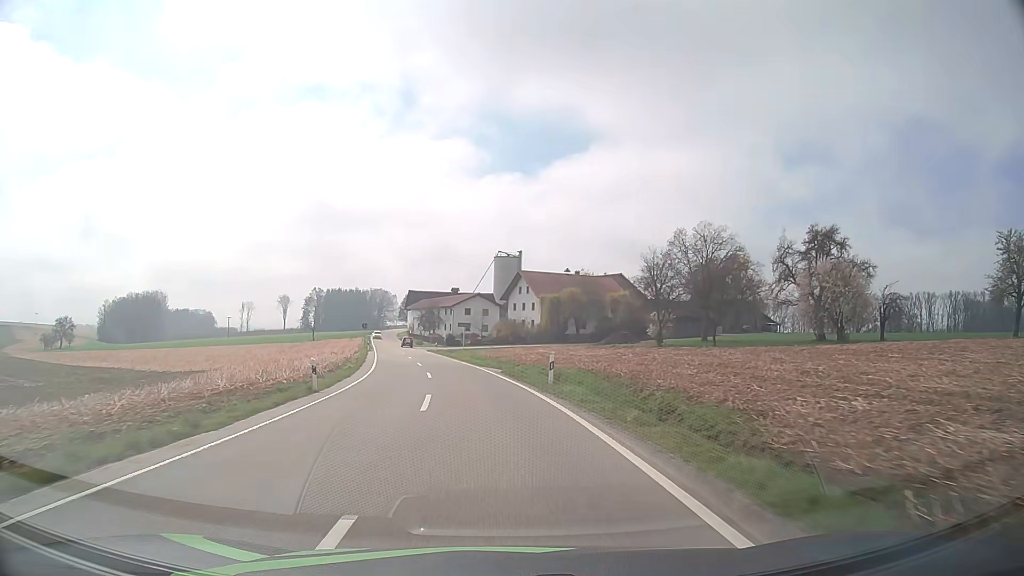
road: tertiary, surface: asphalt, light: Day
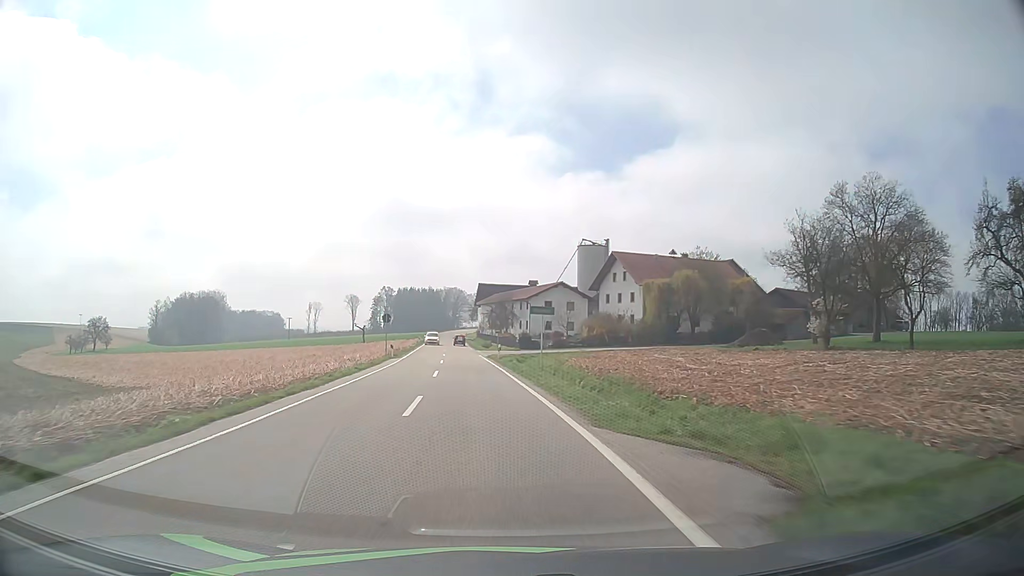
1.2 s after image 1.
(-1.5, +25.9) m; -7°
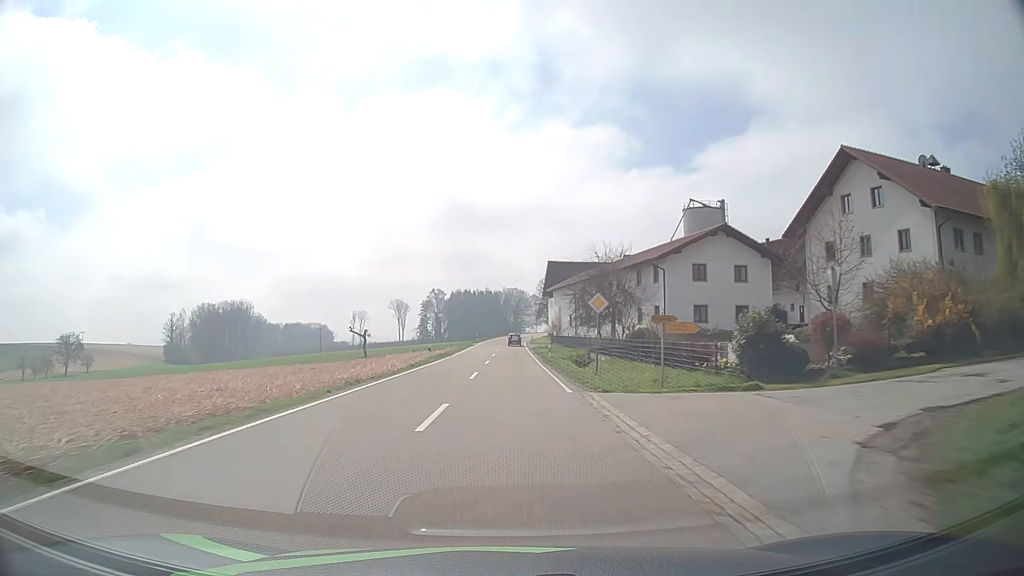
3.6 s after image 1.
(-3.4, +52.4) m; -5°
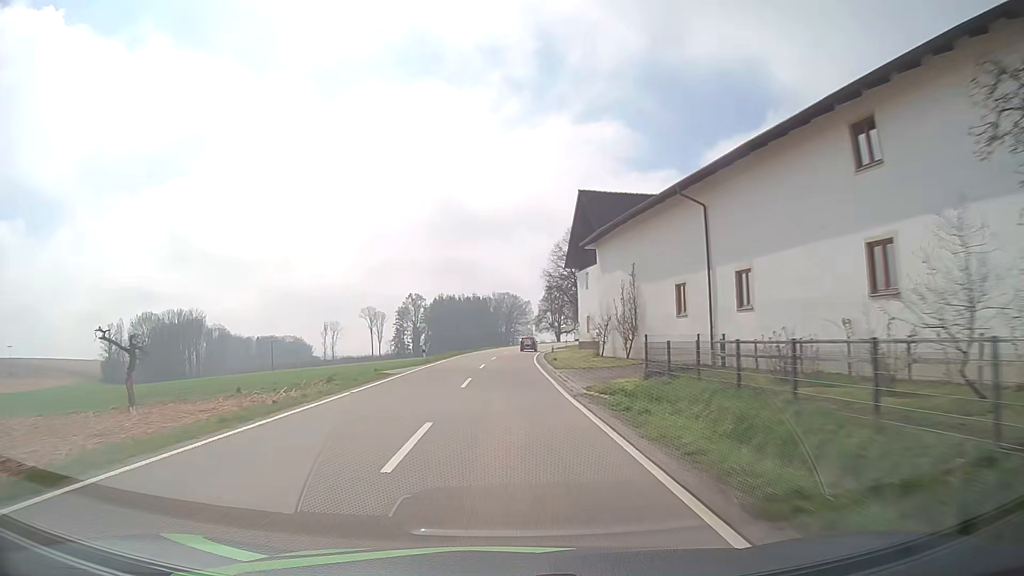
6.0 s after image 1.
(+0.2, +52.8) m; +1°
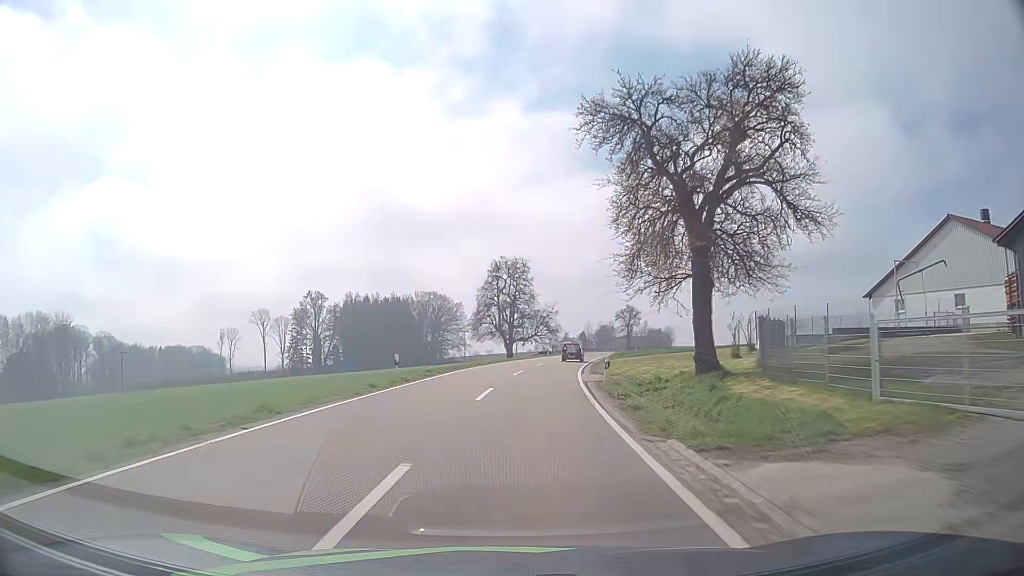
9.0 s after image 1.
(+1.8, +65.3) m; +6°
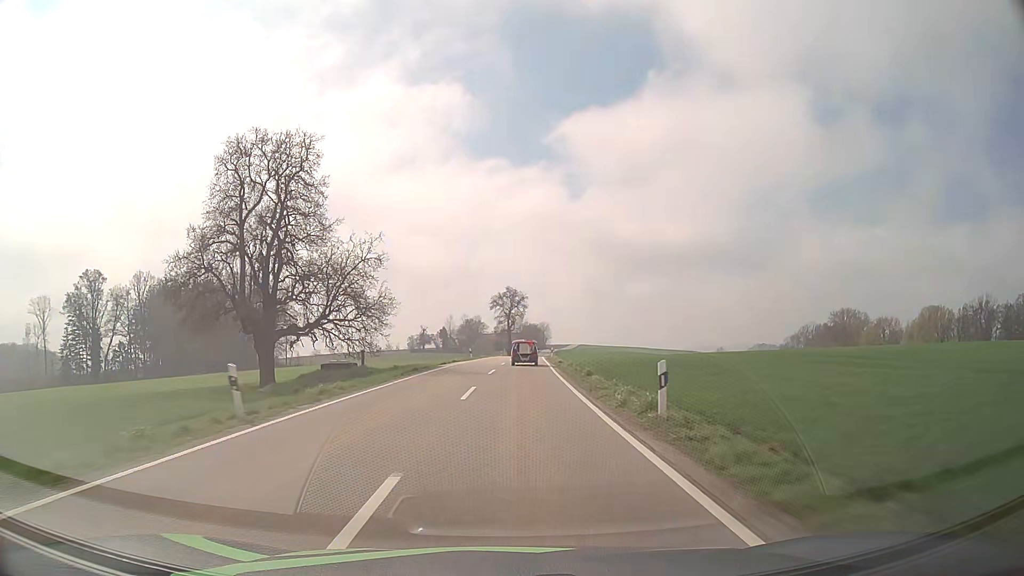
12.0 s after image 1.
(+6.4, +61.7) m; +12°
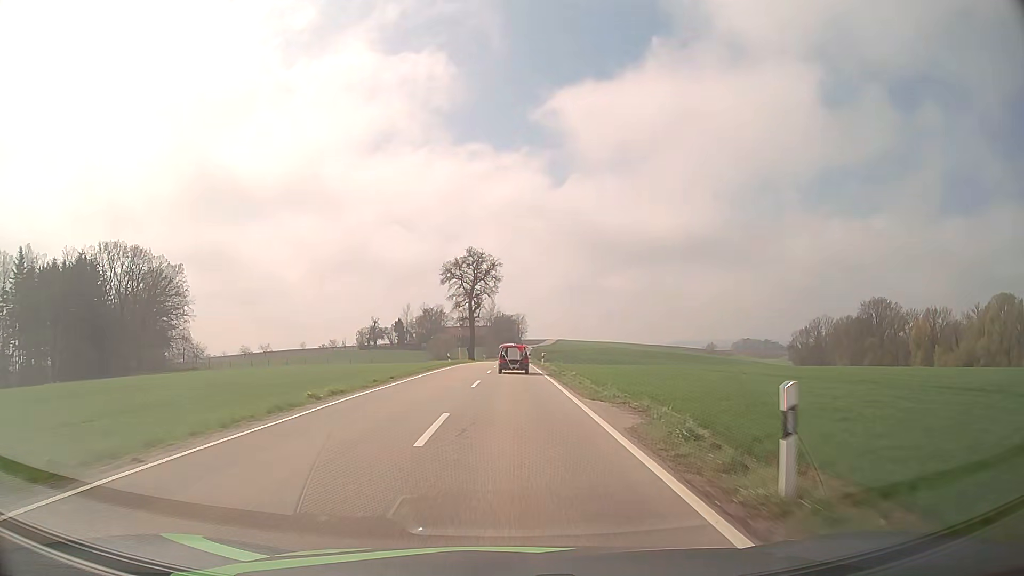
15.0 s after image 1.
(+1.7, +55.7) m; +3°
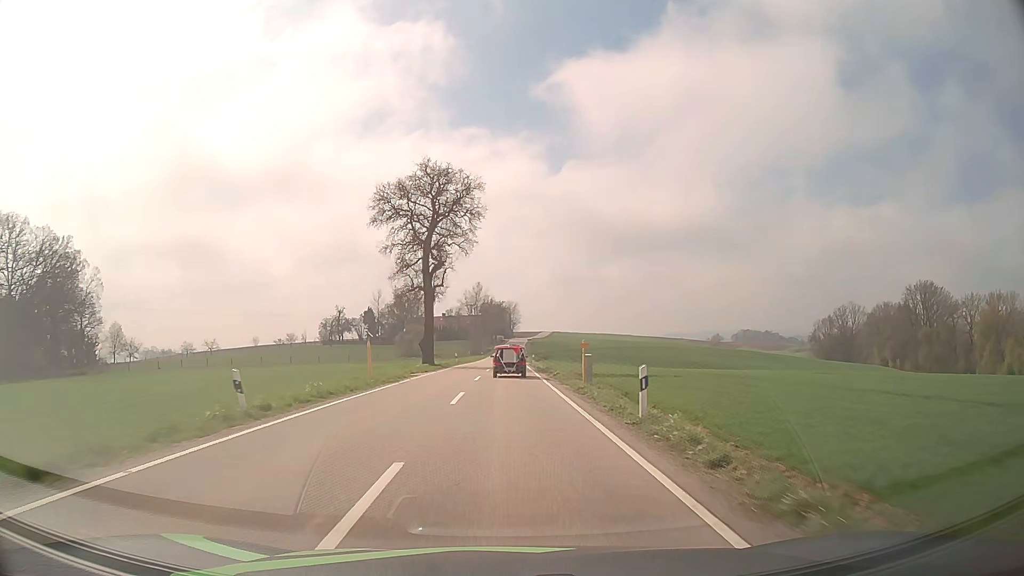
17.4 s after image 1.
(+0.3, +42.7) m; +1°
(0, +10) (0, +20) (0, +30) (0, +40) (0, +50) (0, +60) (0, +70) (0, +80) (0, +90) (0, +100) m
